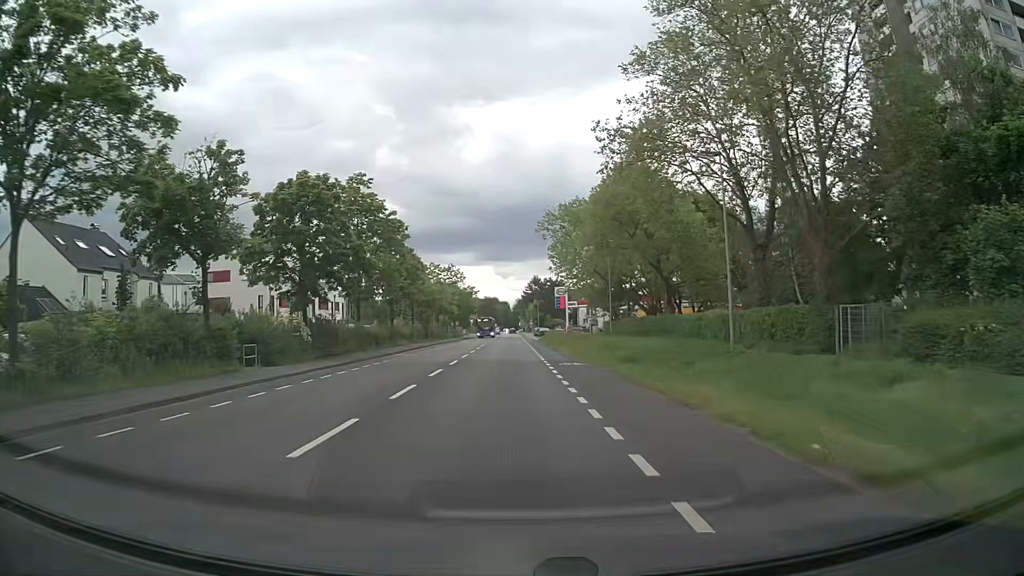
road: secondary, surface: asphalt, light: Day
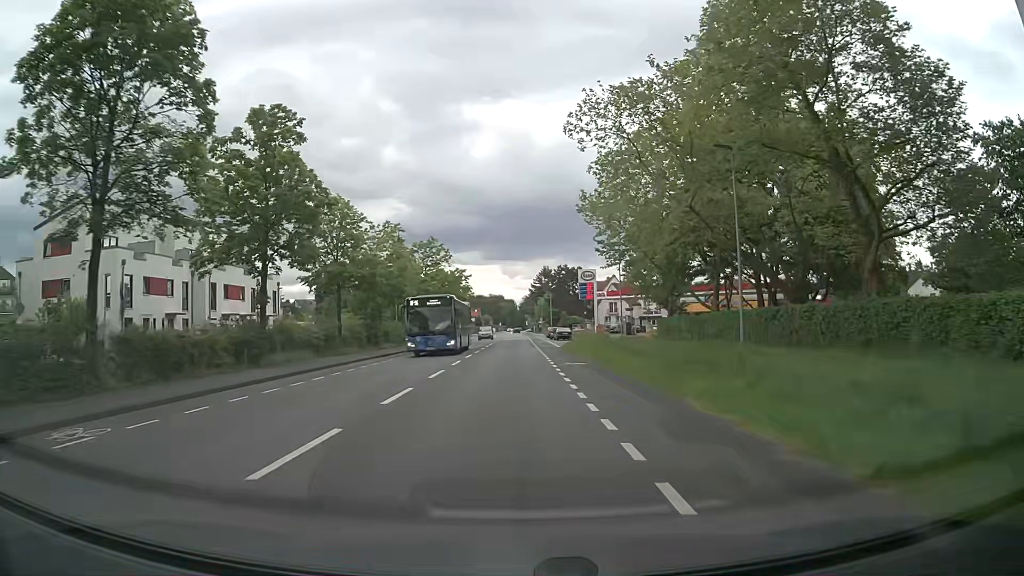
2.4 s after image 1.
(-0.1, +31.5) m; 0°
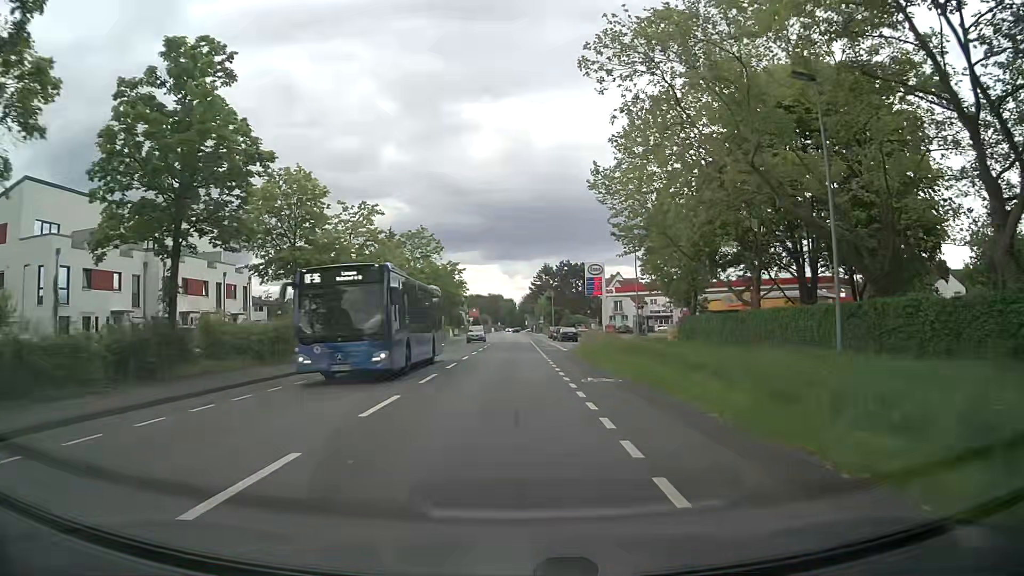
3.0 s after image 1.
(-0.1, +7.8) m; 0°
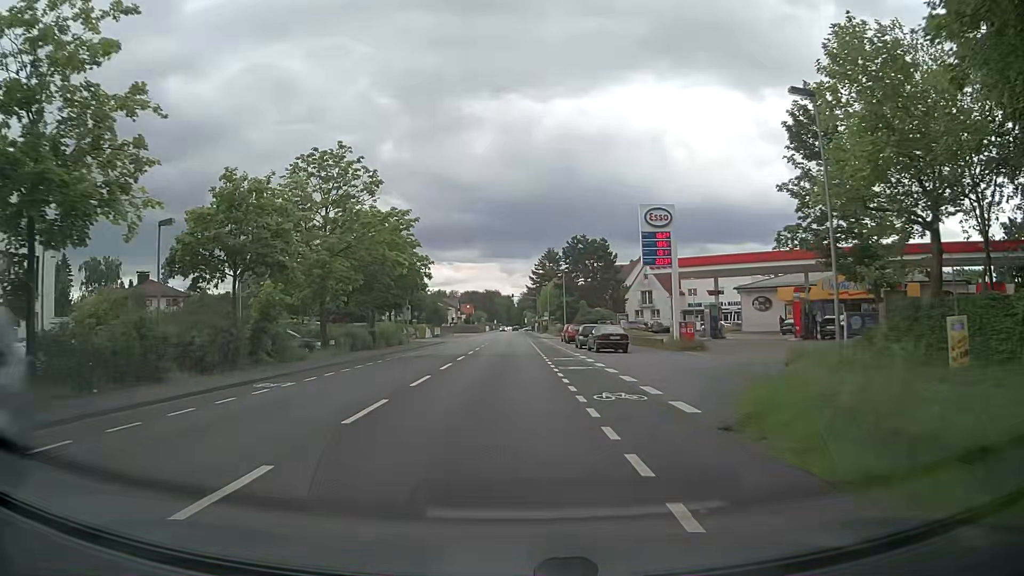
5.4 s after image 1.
(+0.1, +31.0) m; 0°
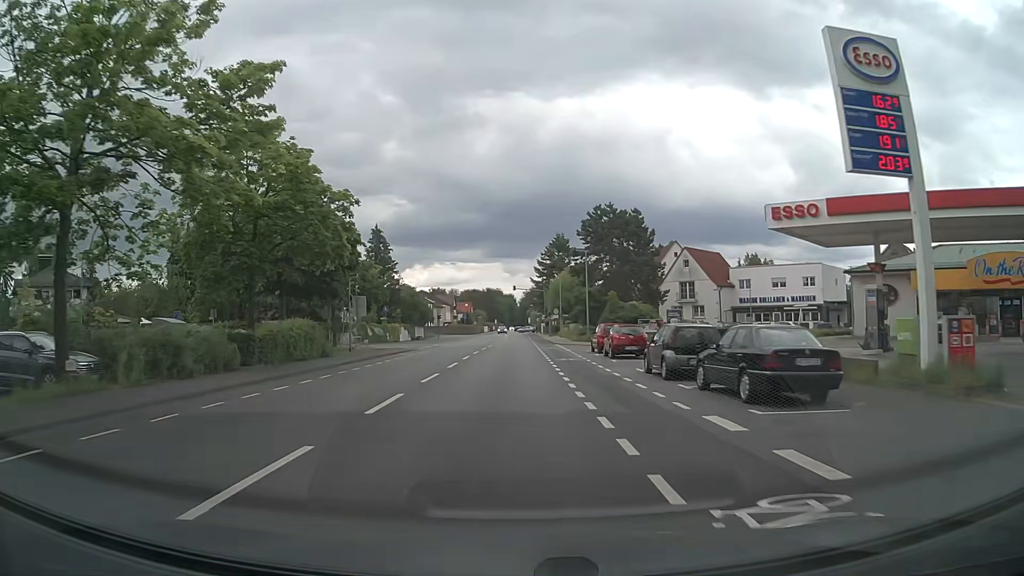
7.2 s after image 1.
(-0.2, +23.0) m; -1°
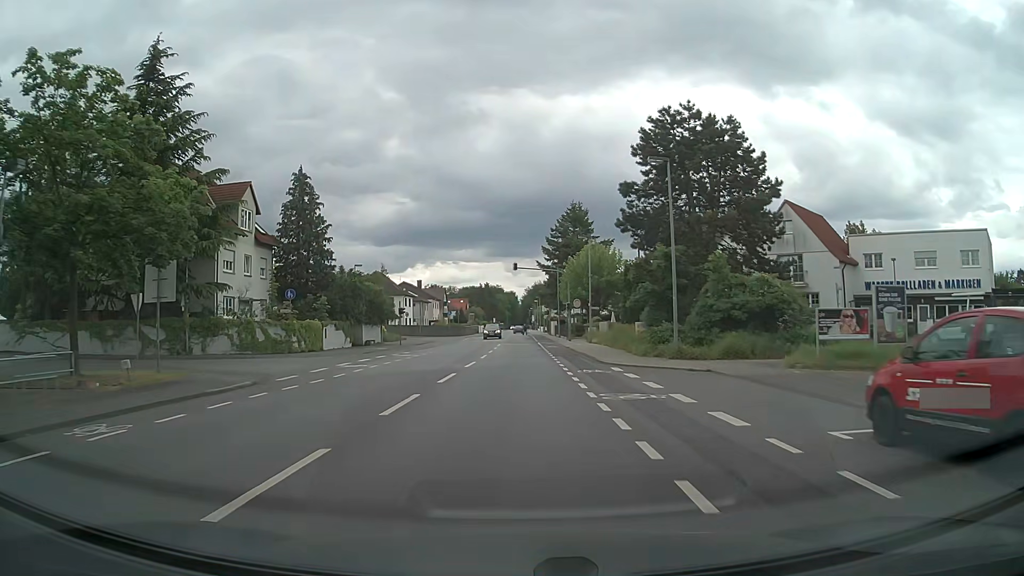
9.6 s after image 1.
(-0.1, +30.3) m; 0°
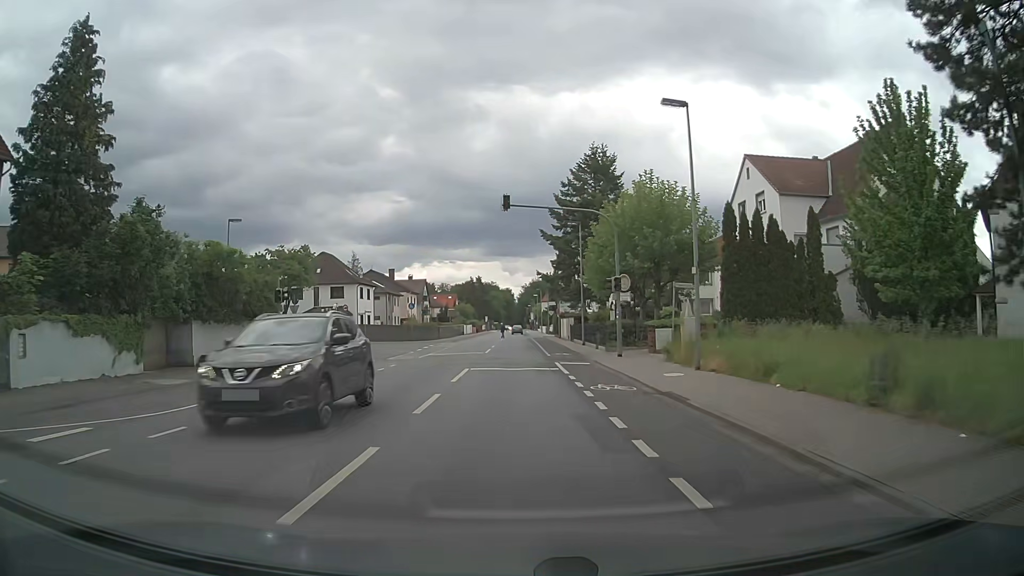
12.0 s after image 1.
(0.0, +29.8) m; 0°
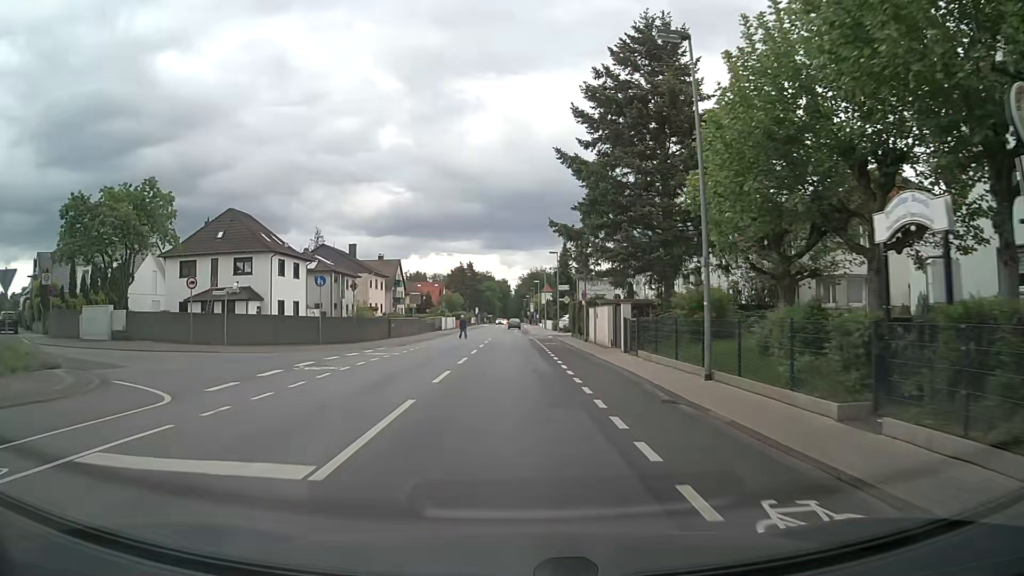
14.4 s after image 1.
(0.0, +27.9) m; 0°
(0, +10) (0, +20) (0, +30) (0, +40) (+1, +50) (+9, +55) (+19, +56) (+29, +56) (+39, +56) (+49, +56) m
